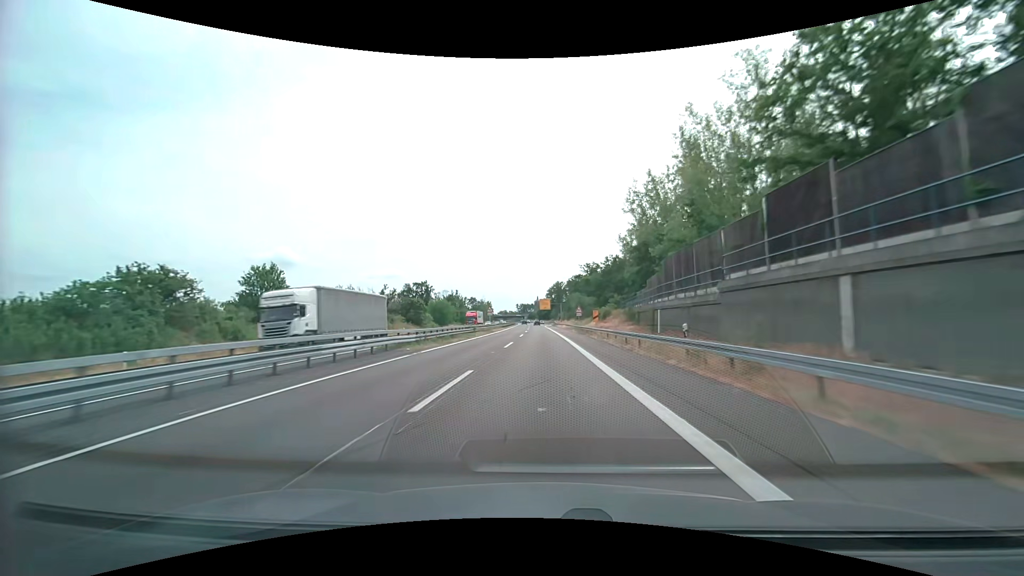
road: trunk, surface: asphalt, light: Day
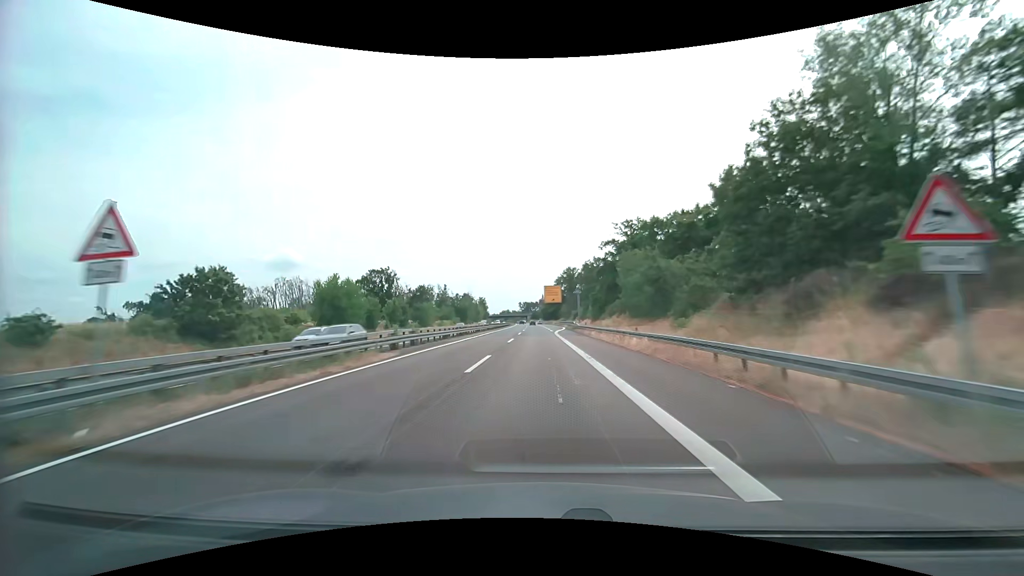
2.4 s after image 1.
(-0.3, +66.4) m; -1°
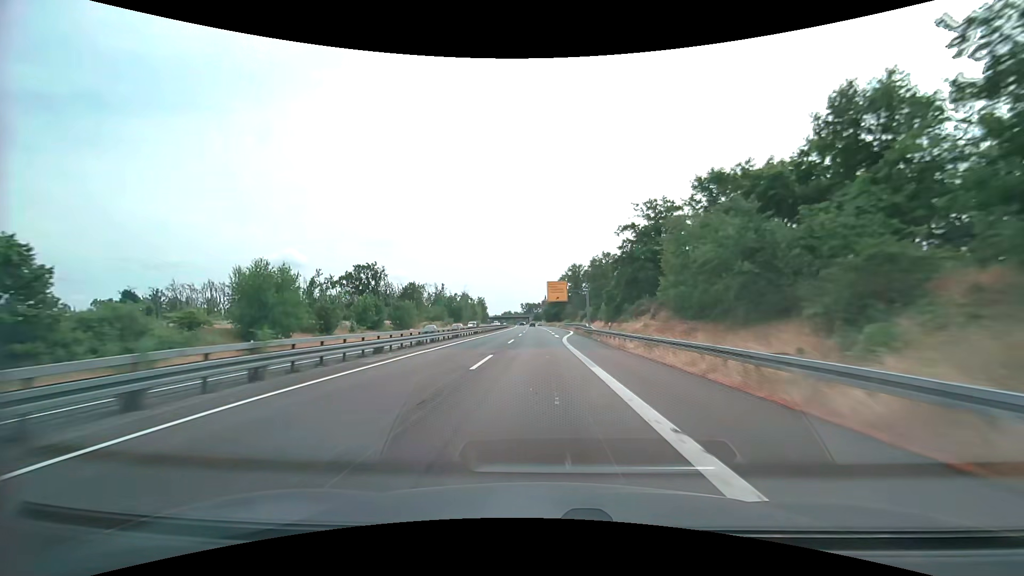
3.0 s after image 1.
(0.0, +16.6) m; 0°
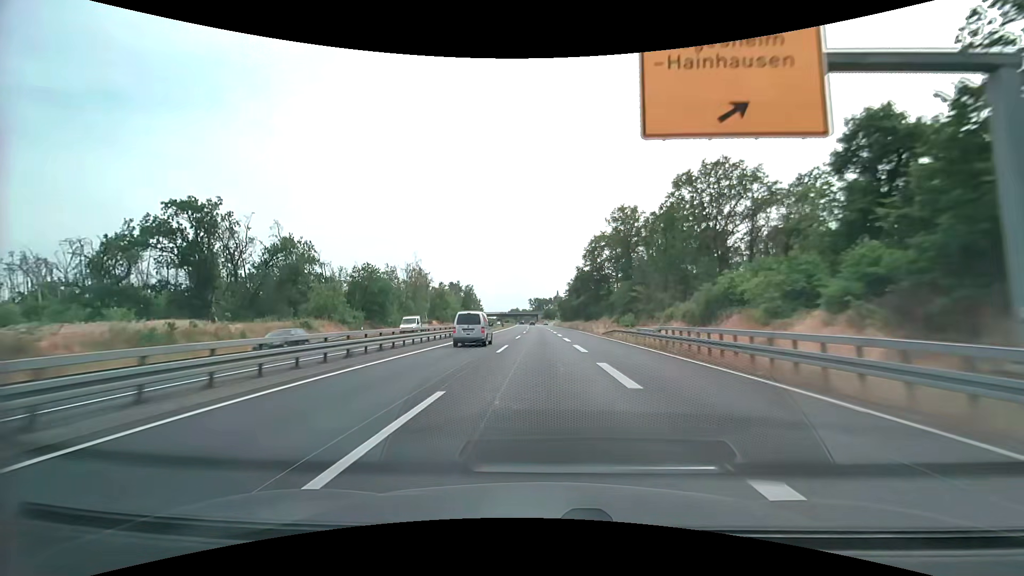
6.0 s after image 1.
(-1.1, +83.0) m; -1°
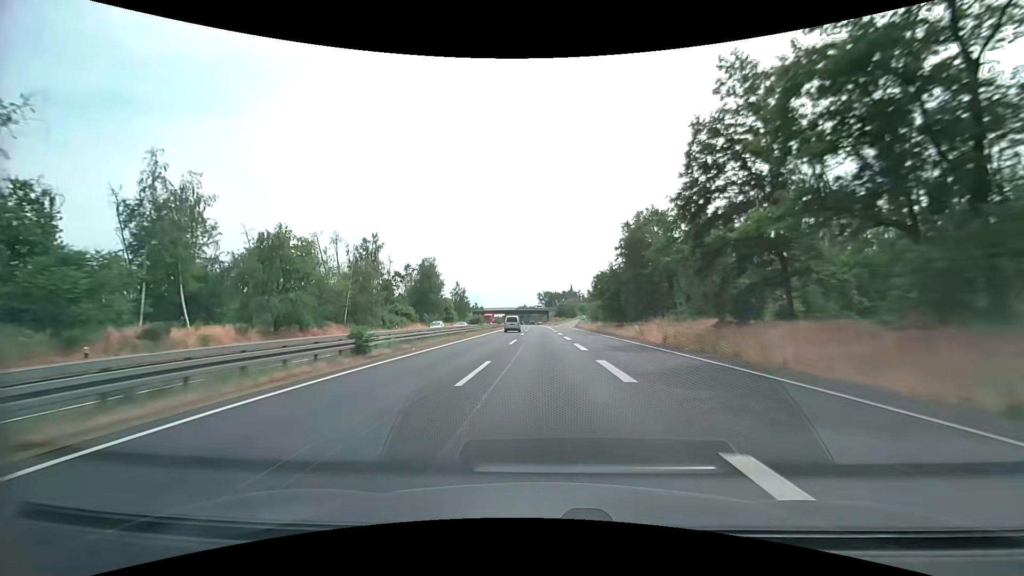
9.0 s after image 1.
(-0.9, +83.0) m; -1°
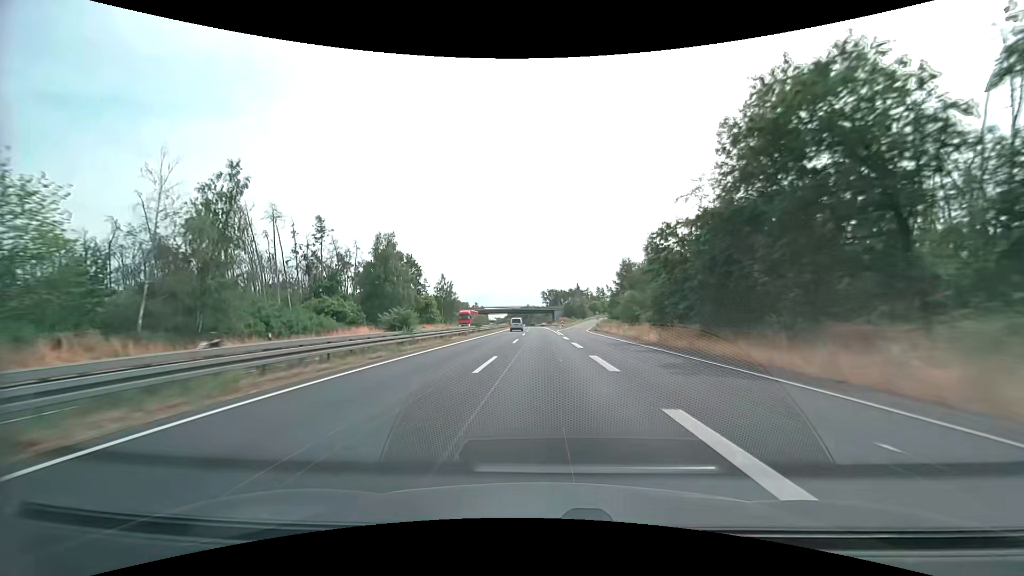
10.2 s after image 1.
(-0.2, +33.2) m; -1°
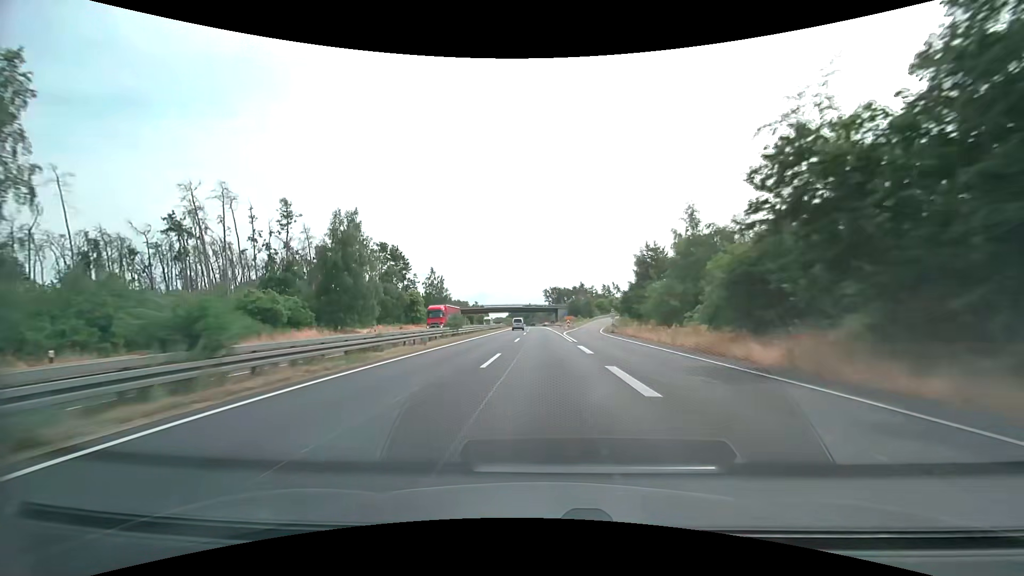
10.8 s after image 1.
(0.0, +16.6) m; 0°
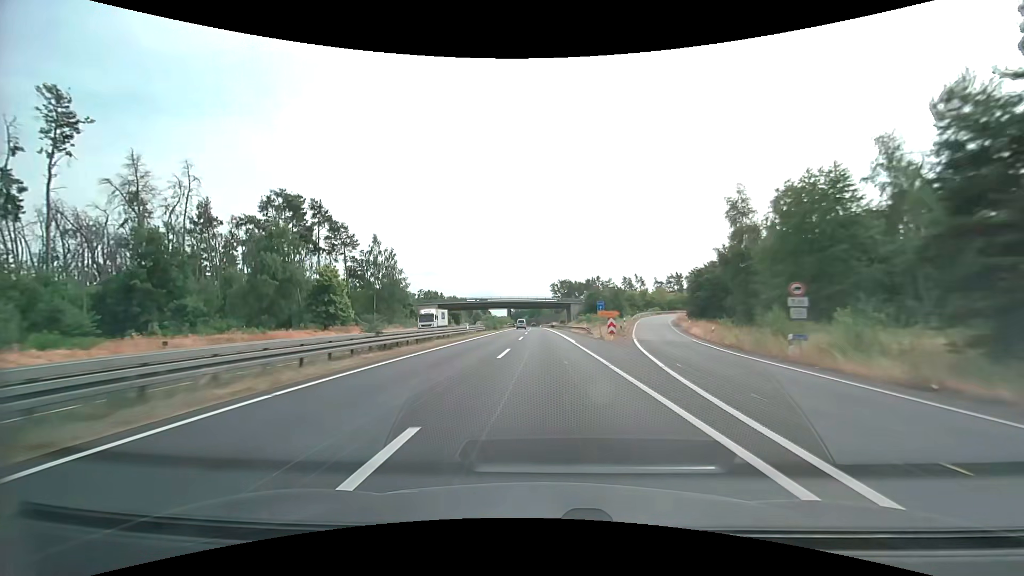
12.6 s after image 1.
(-0.4, +49.8) m; -1°
(0, +10) (0, +20) (0, +30) (0, +40) (0, +50) (0, +60) (0, +70) (0, +80) (-1, +90) (-1, +100) m
